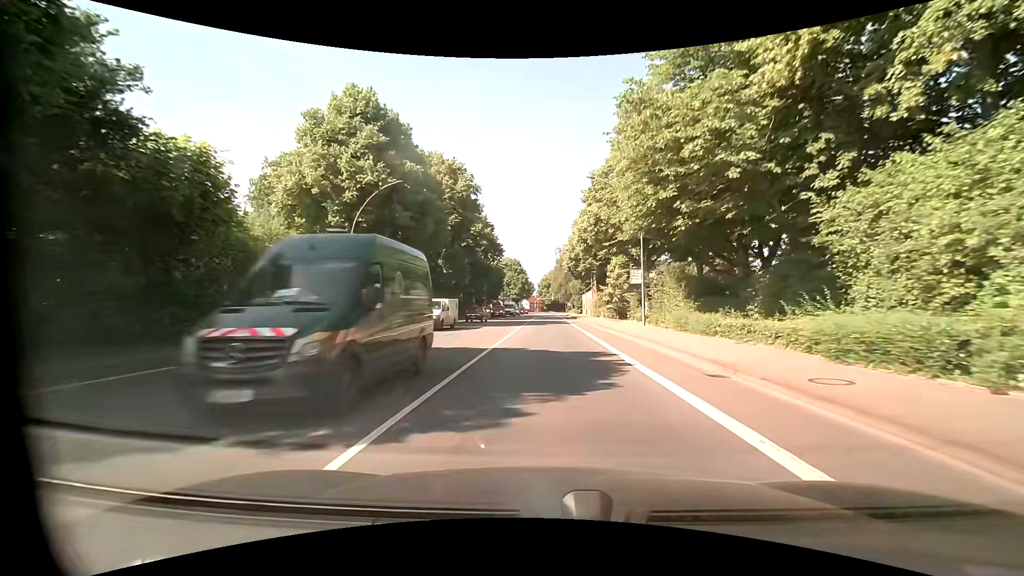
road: primary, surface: asphalt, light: Day
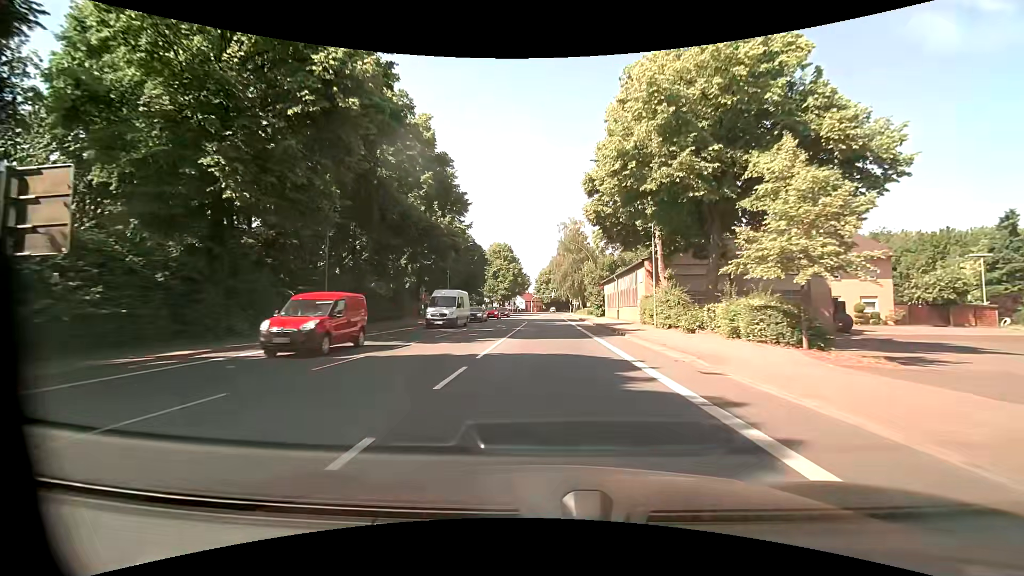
(-0.1, +38.9) m; 0°
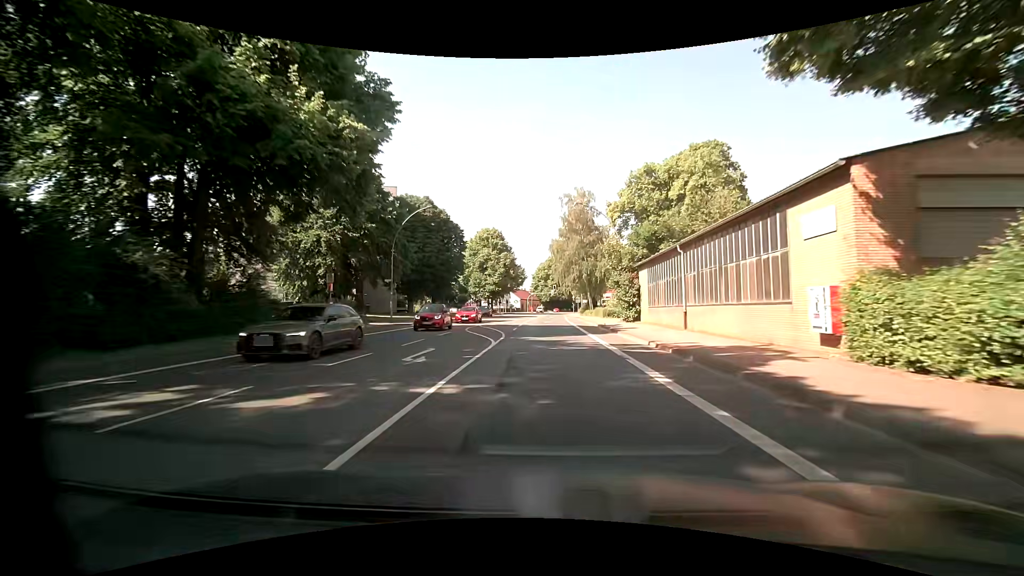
(+0.2, +23.6) m; 0°
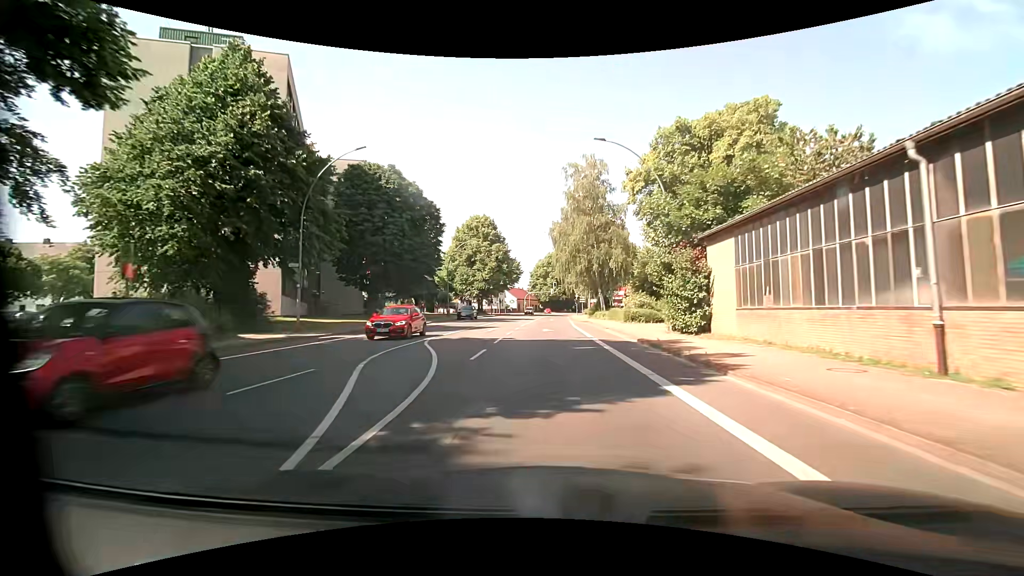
(+0.1, +15.8) m; 0°
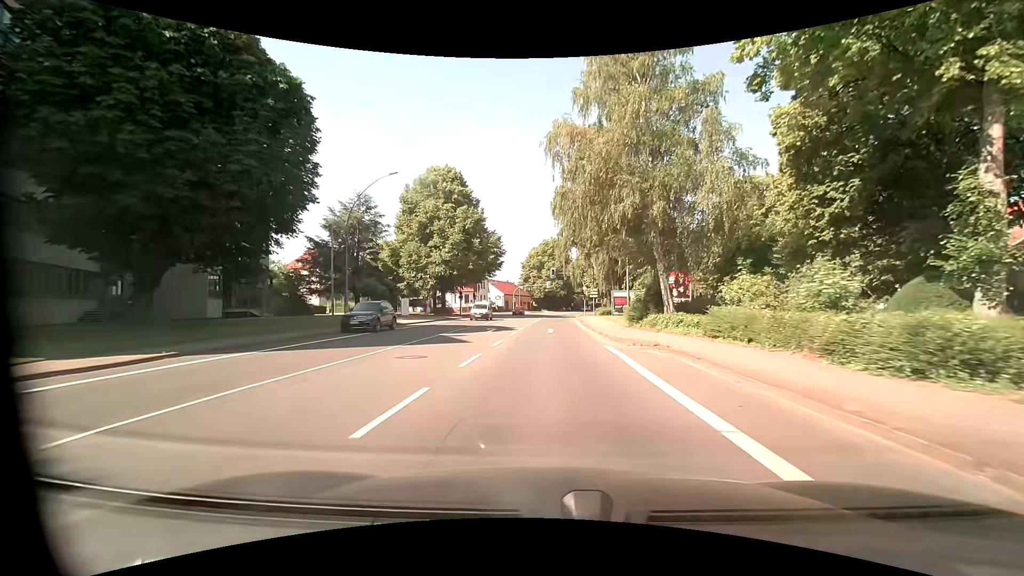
(+0.3, +31.7) m; +1°
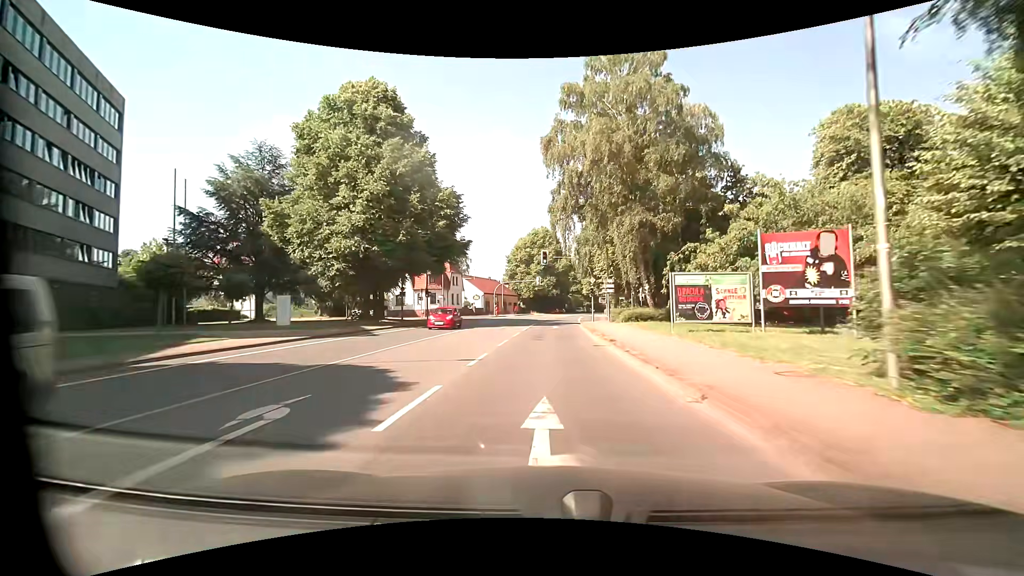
(+0.2, +23.9) m; +1°
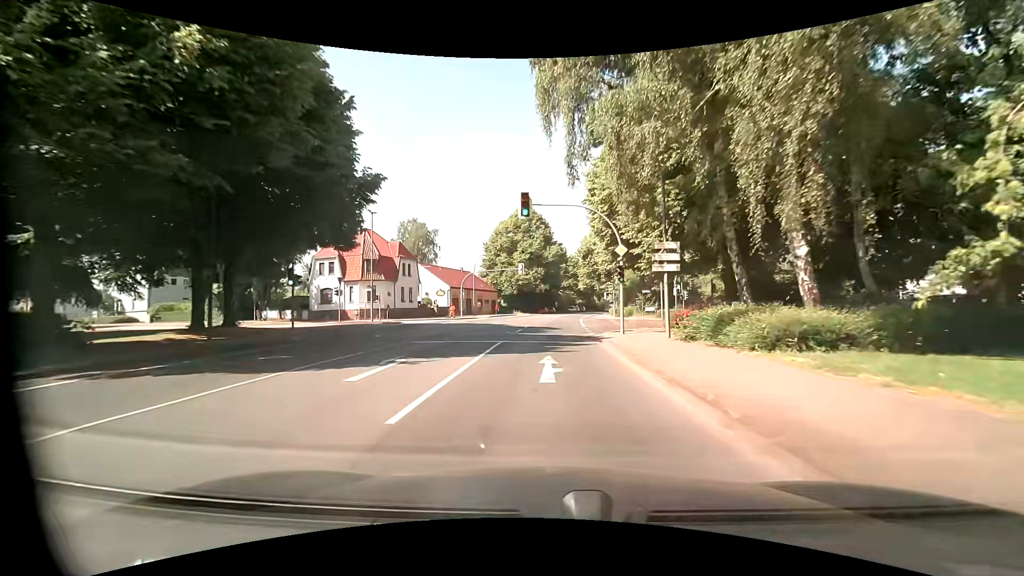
(+0.3, +23.9) m; +1°
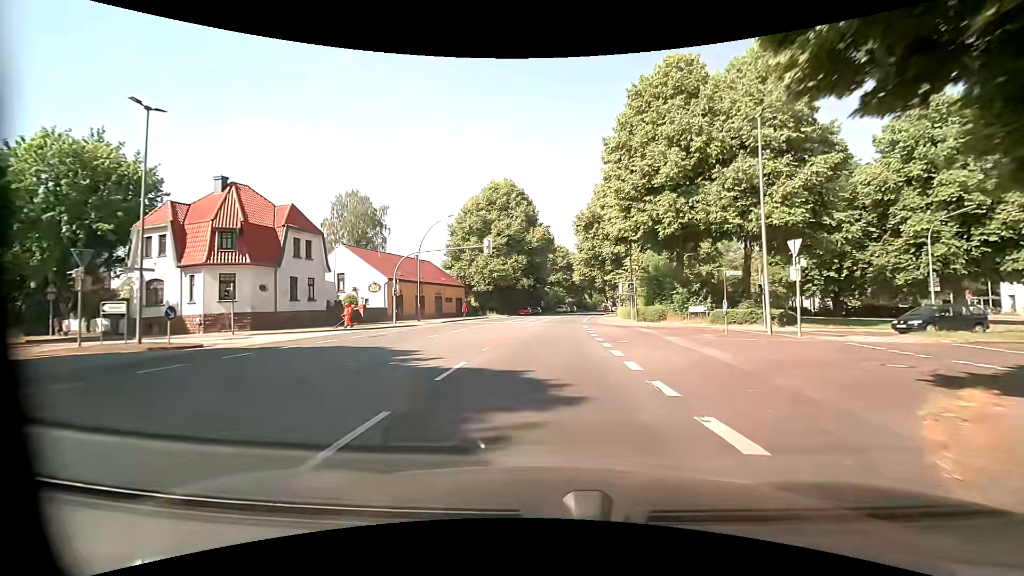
(+0.2, +23.9) m; +1°
(0, +10) (+1, +20) (+1, +30) (+2, +40) (+3, +50) (+4, +60) (+5, +70) (+6, +80) (+8, +90) (+10, +99) m
